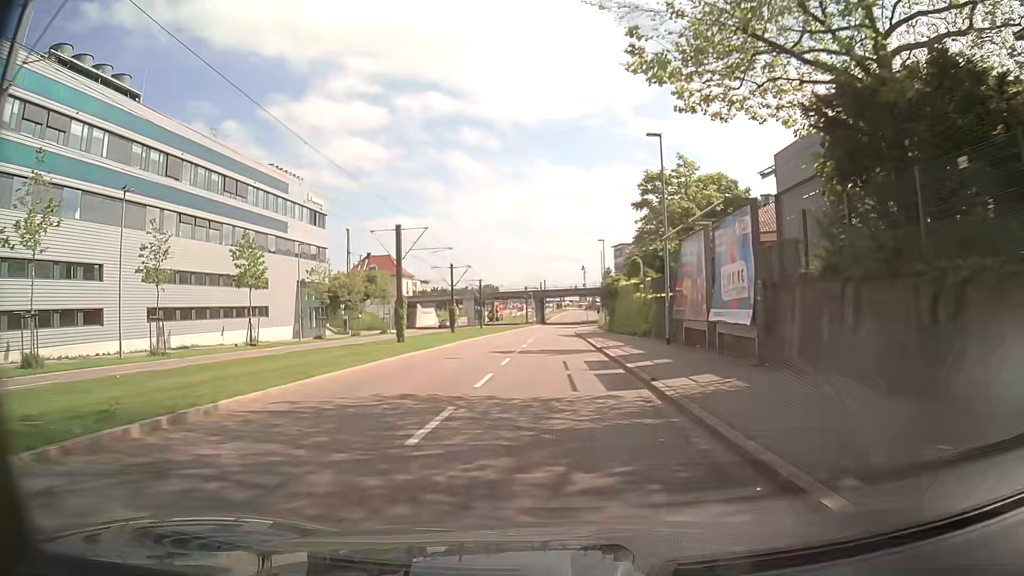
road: secondary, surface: asphalt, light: Day
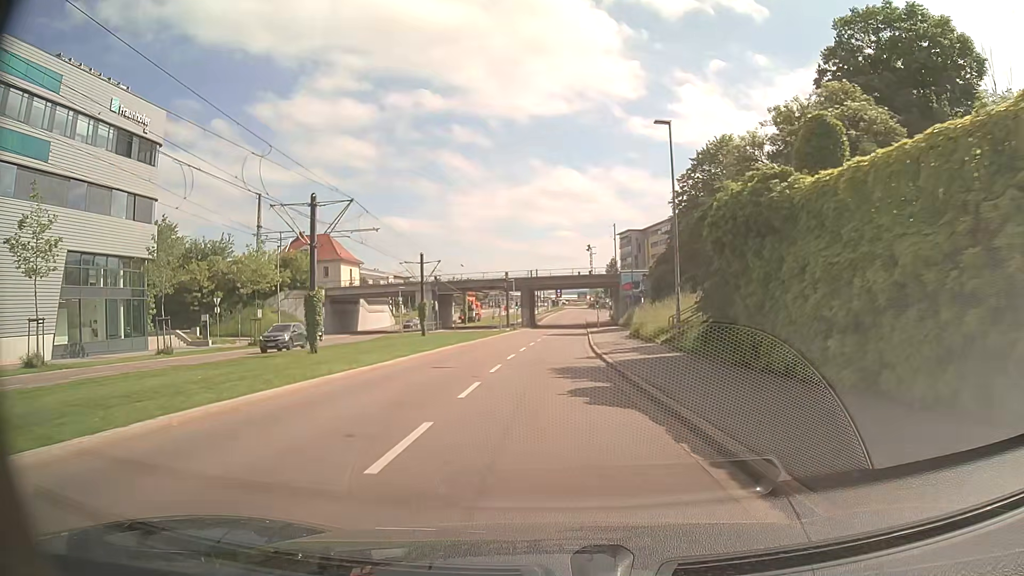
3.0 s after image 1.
(+0.4, +37.4) m; +1°
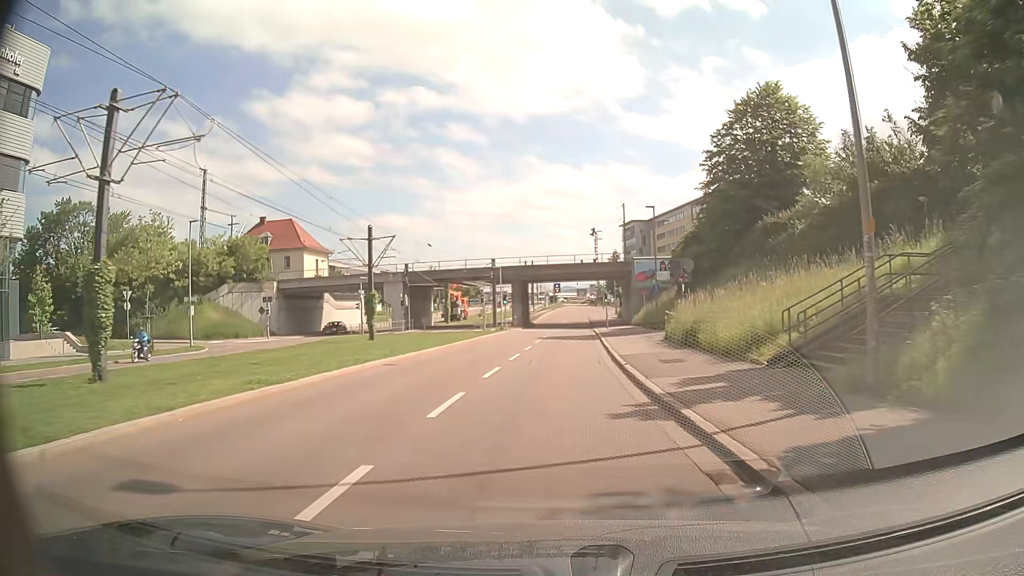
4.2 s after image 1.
(-0.1, +14.8) m; 0°
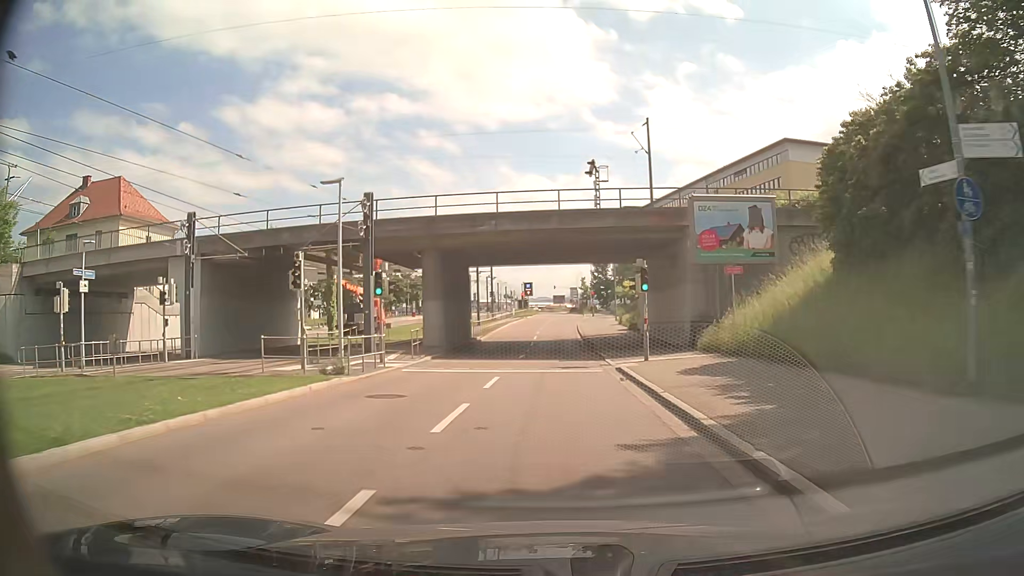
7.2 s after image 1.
(+0.7, +36.8) m; +2°
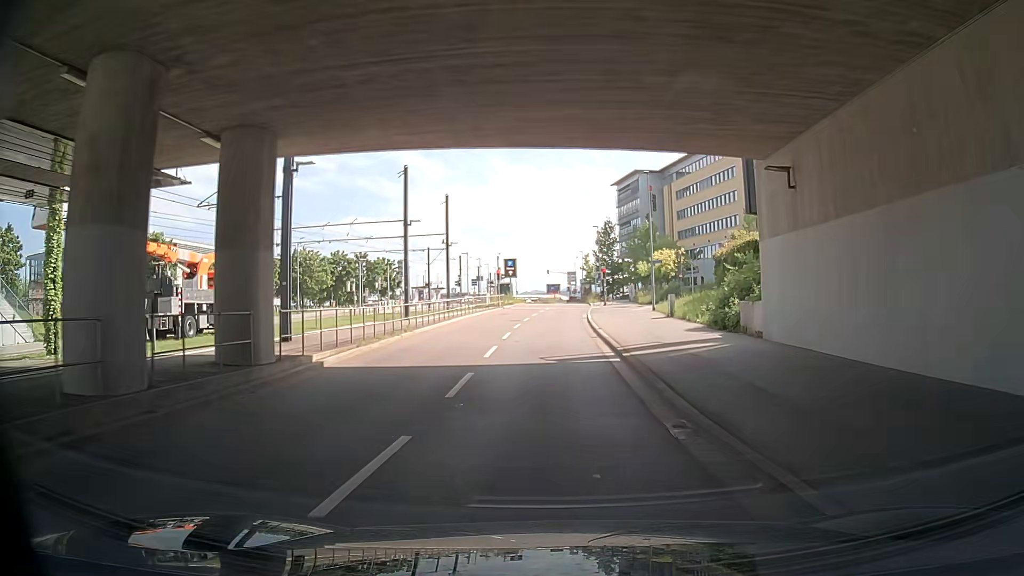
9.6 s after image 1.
(+0.1, +29.2) m; 0°
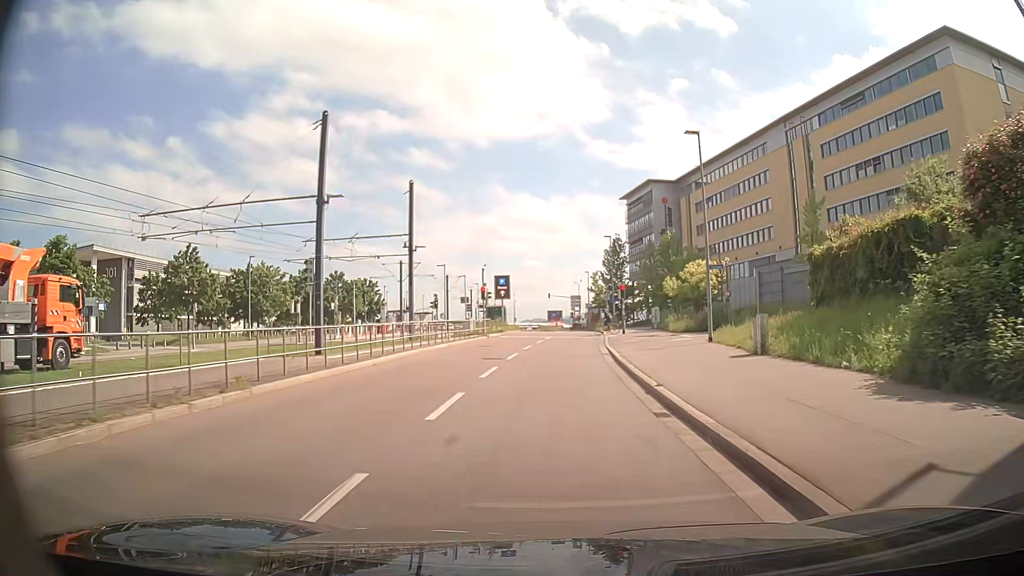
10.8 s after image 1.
(0.0, +13.7) m; -2°
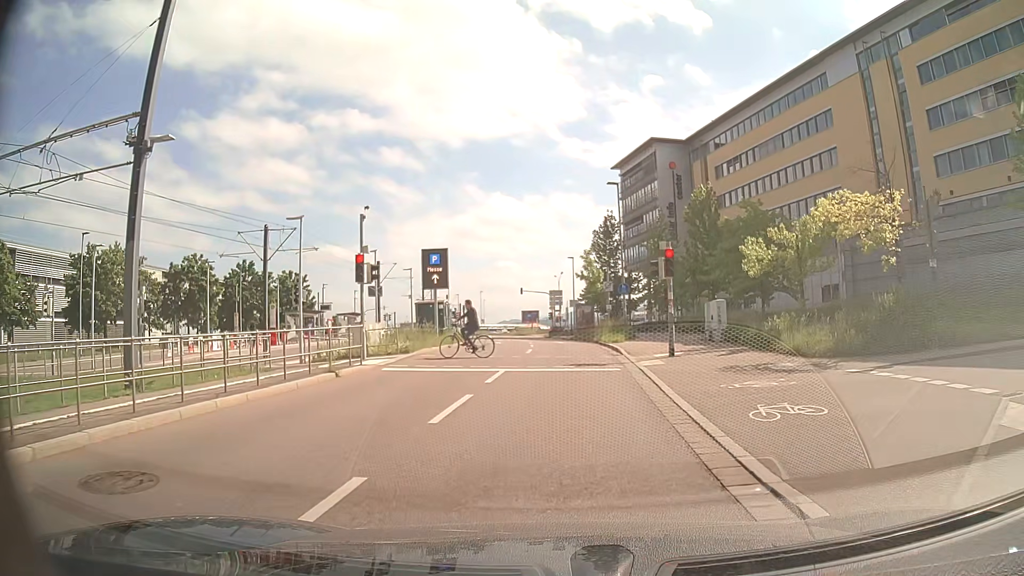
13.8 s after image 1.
(+1.1, +23.6) m; +4°
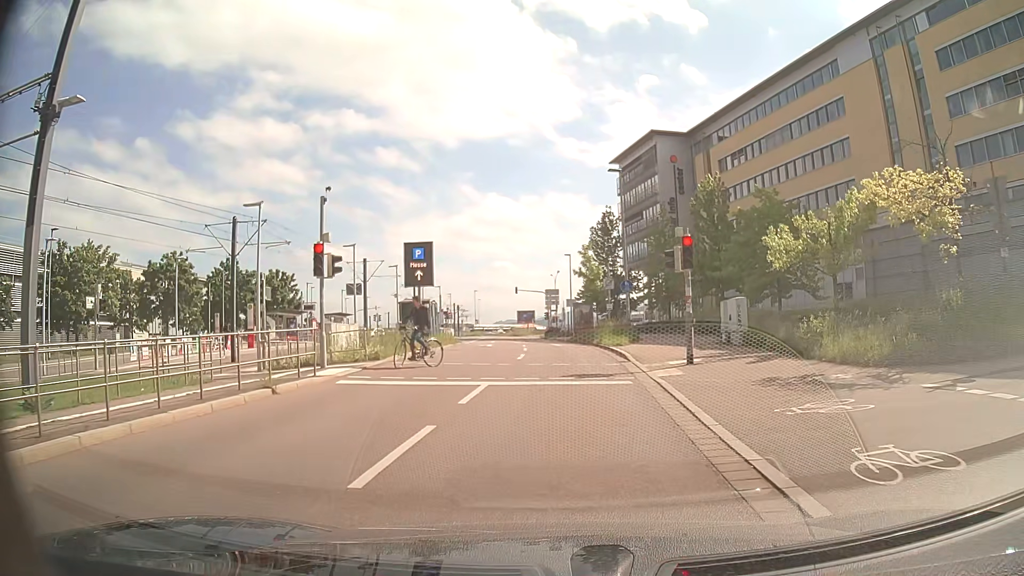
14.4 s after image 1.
(0.0, +3.2) m; 0°
(0, +10) (0, +20) (0, +30) (-1, +40) (-1, +50) (-2, +60) (-3, +70) (-4, +80) (-5, +90) (-6, +100) m
